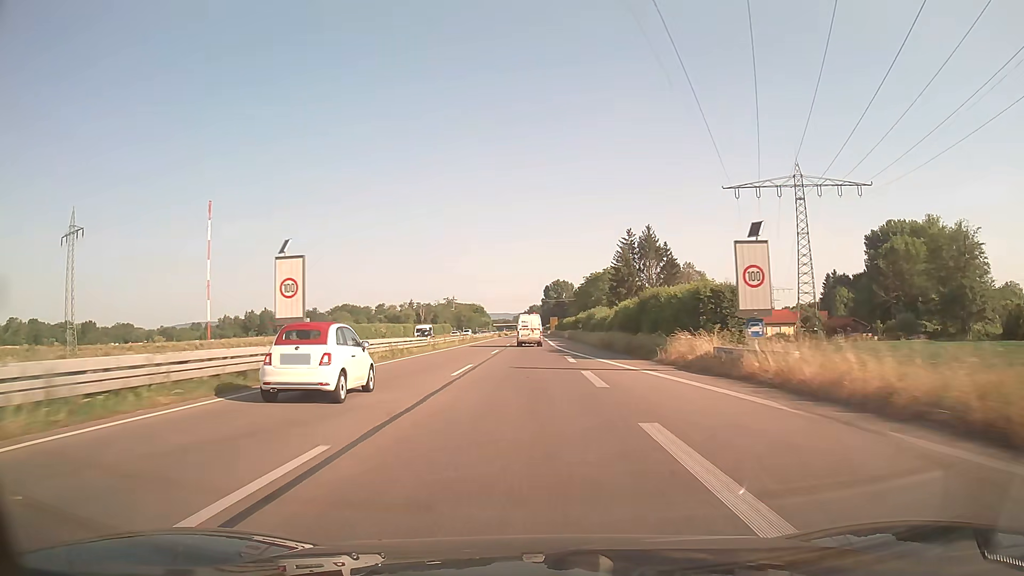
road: trunk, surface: asphalt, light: Day
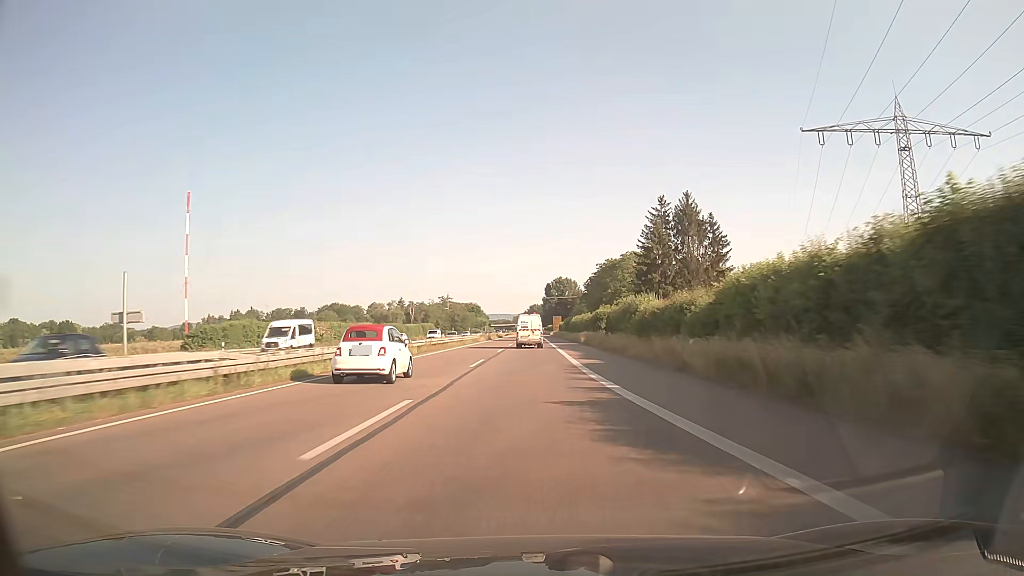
(0.0, +31.7) m; 0°
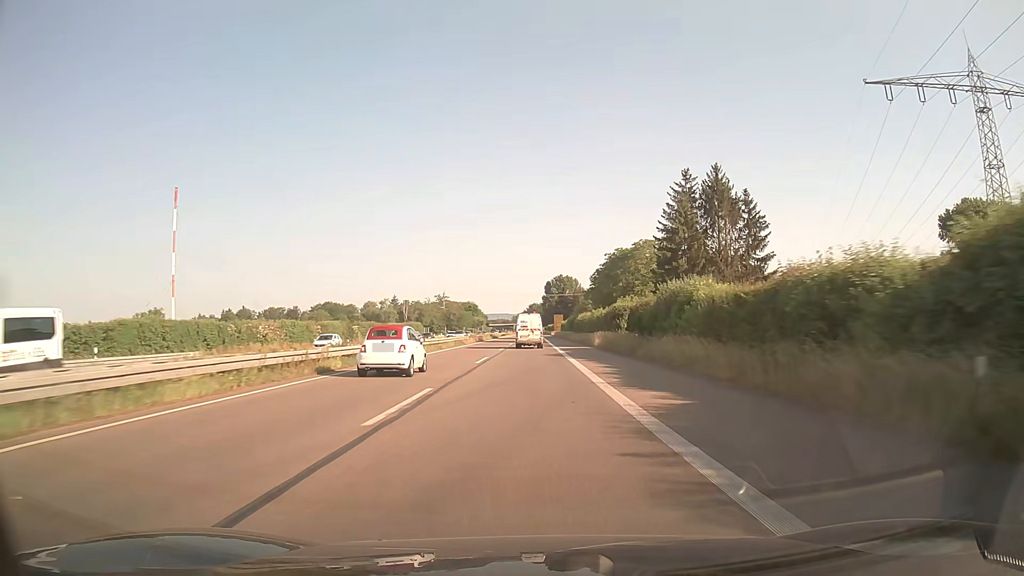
(0.0, +15.8) m; 0°
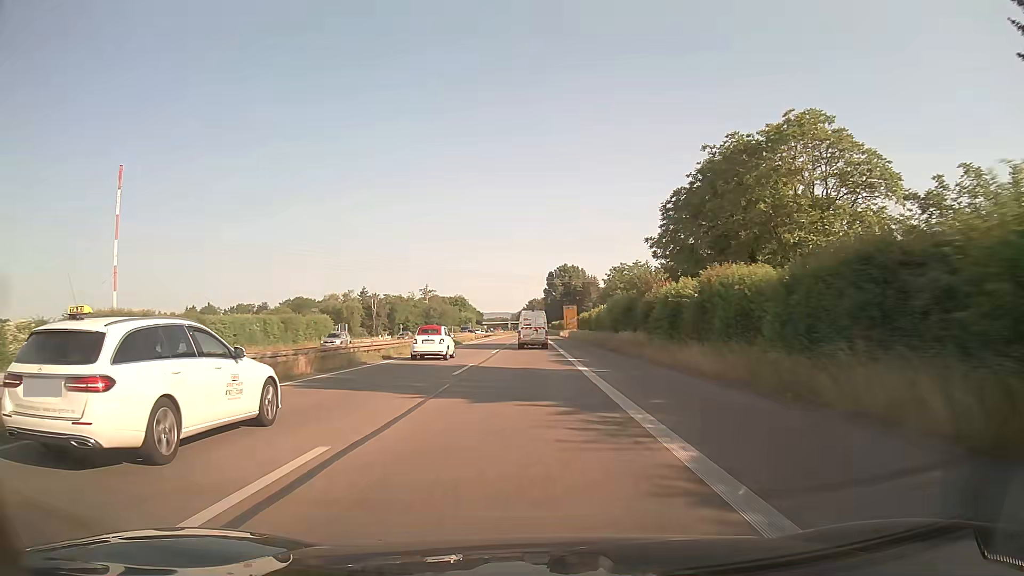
(+0.1, +63.4) m; 0°
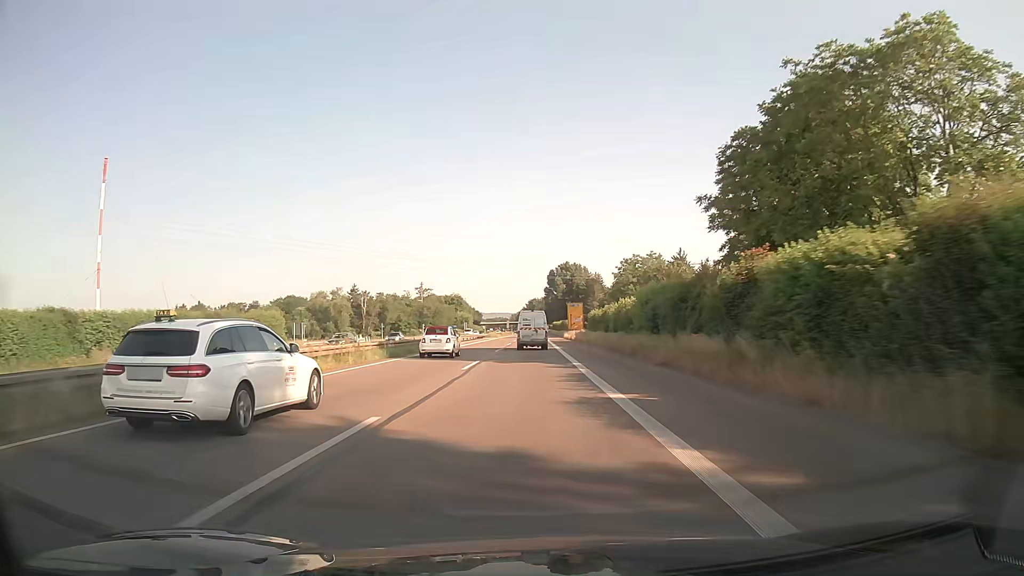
(0.0, +15.8) m; 0°
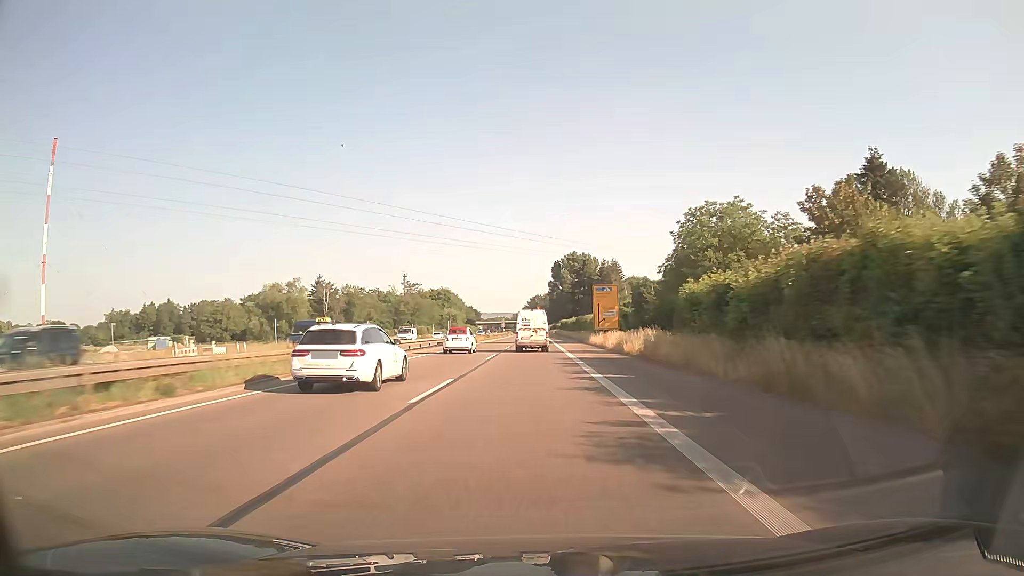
(-0.1, +47.2) m; 0°
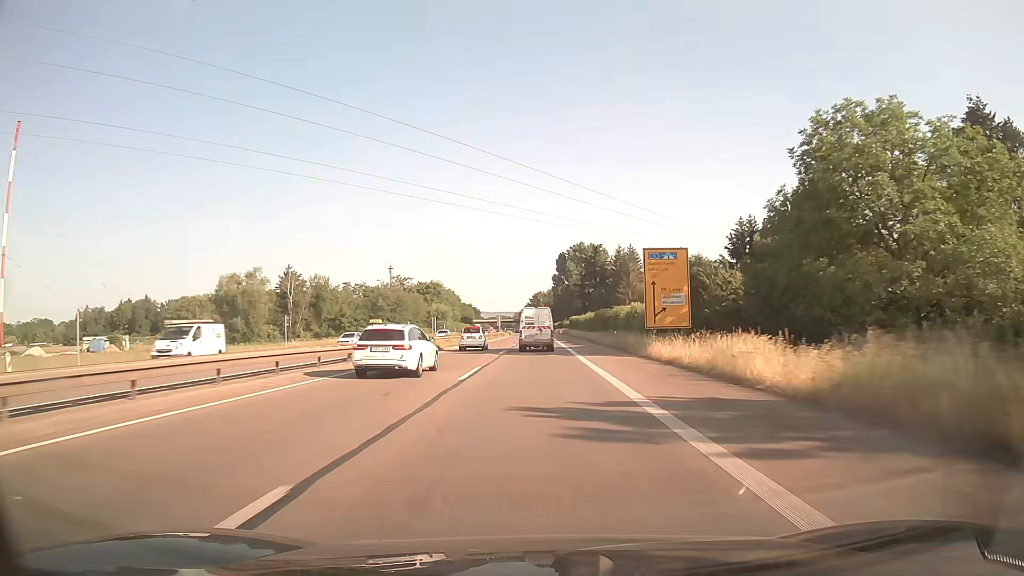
(-0.1, +31.2) m; 0°
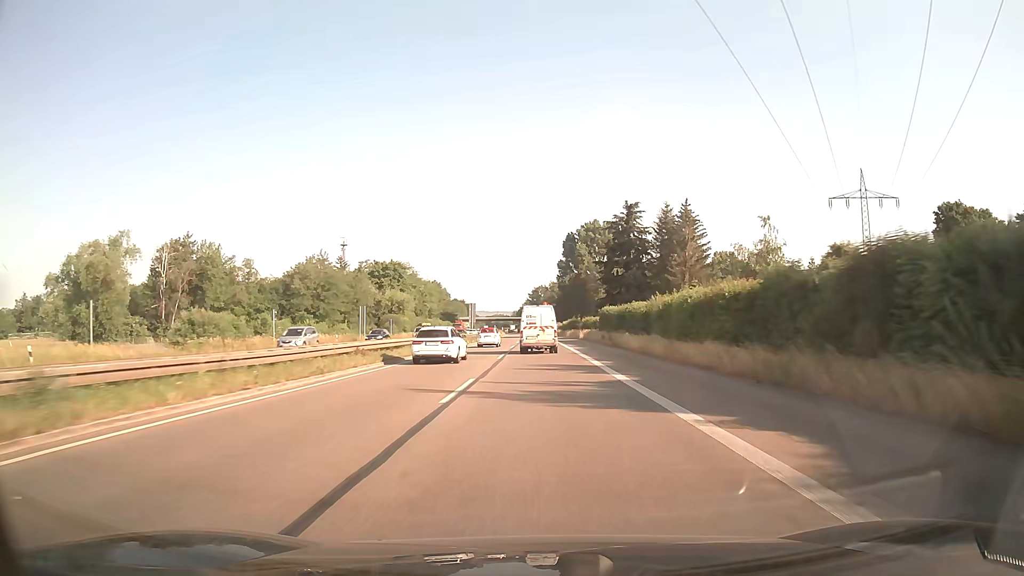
(+0.1, +60.9) m; 0°
(0, +10) (0, +20) (0, +30) (0, +40) (0, +50) (0, +60) (0, +70) (0, +80) (0, +90) (0, +100) m
